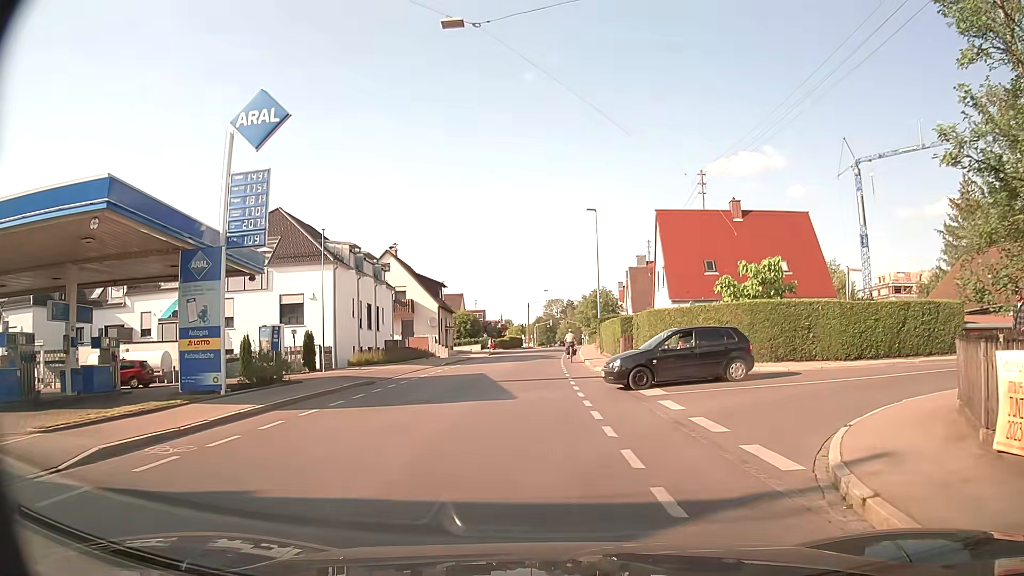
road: tertiary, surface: asphalt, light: Day
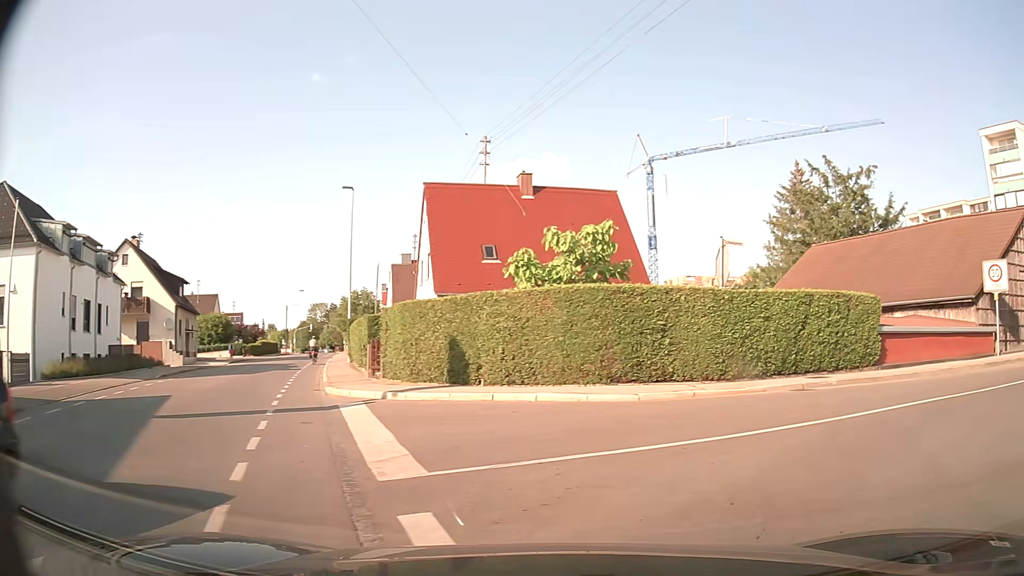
(+0.9, +8.5) m; +18°
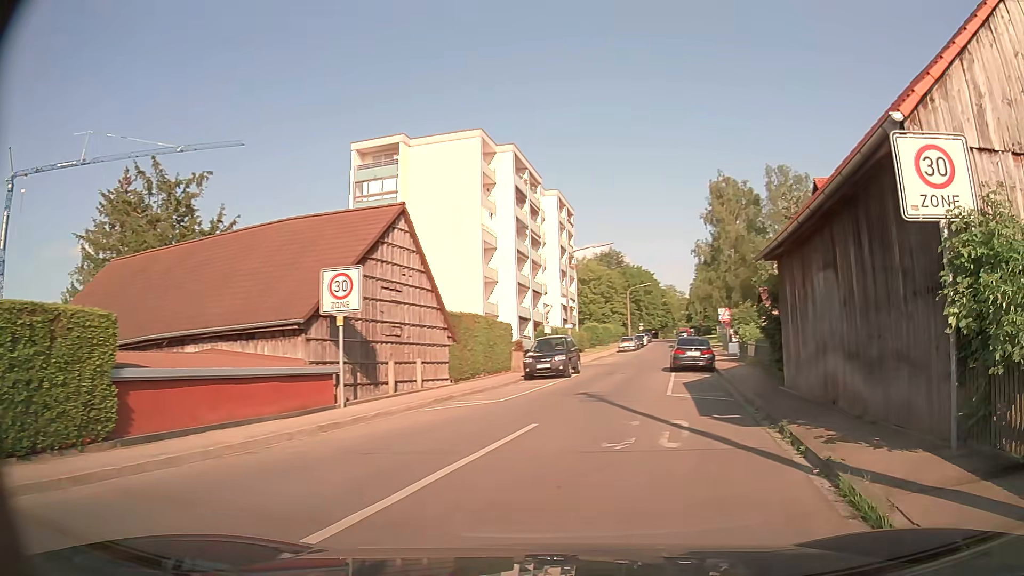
(+4.0, +7.4) m; +57°
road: residential
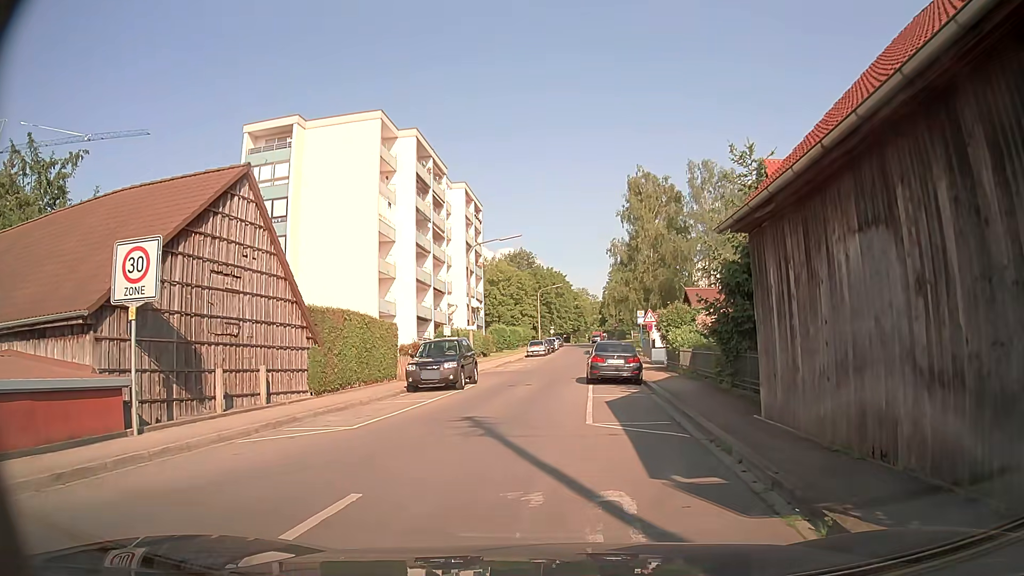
(+0.6, +5.1) m; +7°
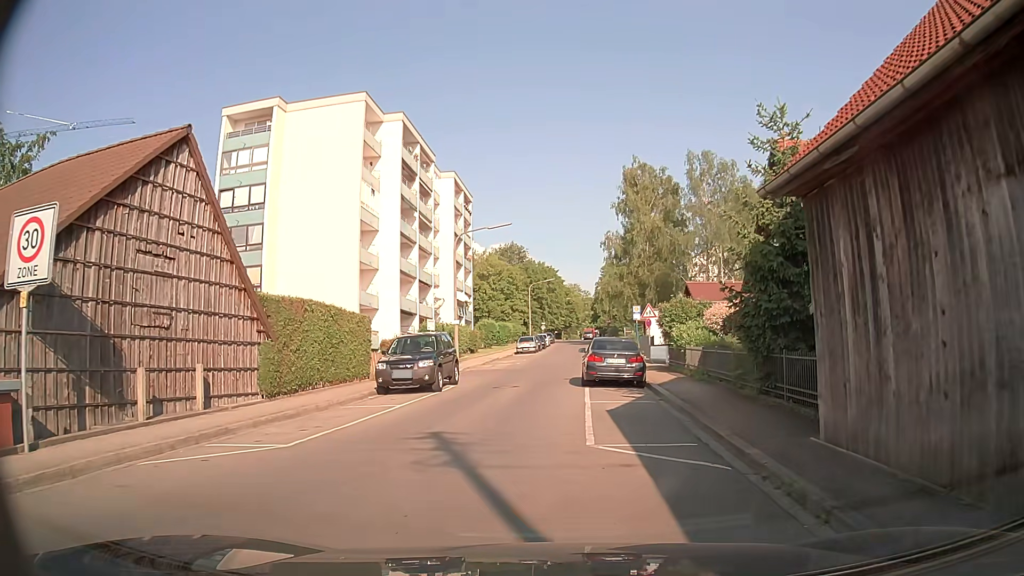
(0.0, +2.8) m; +2°
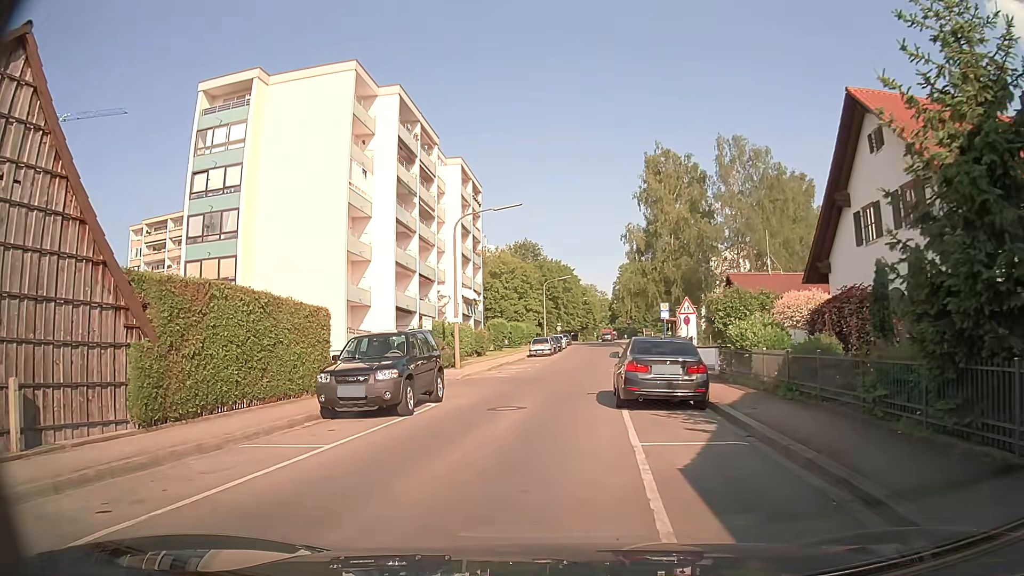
(-0.1, +6.1) m; -2°
